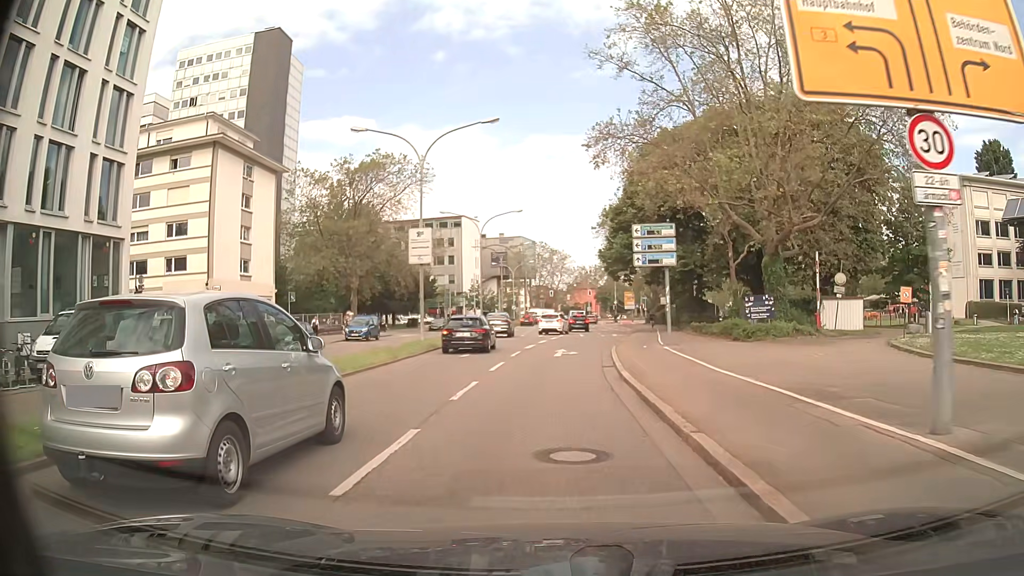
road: primary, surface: asphalt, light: Day
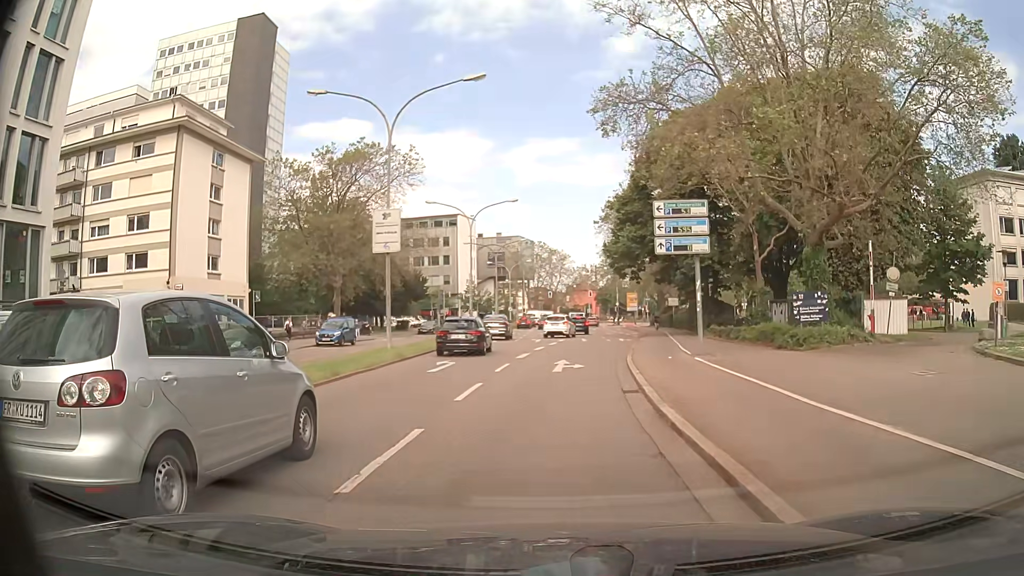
(0.0, +5.8) m; -1°
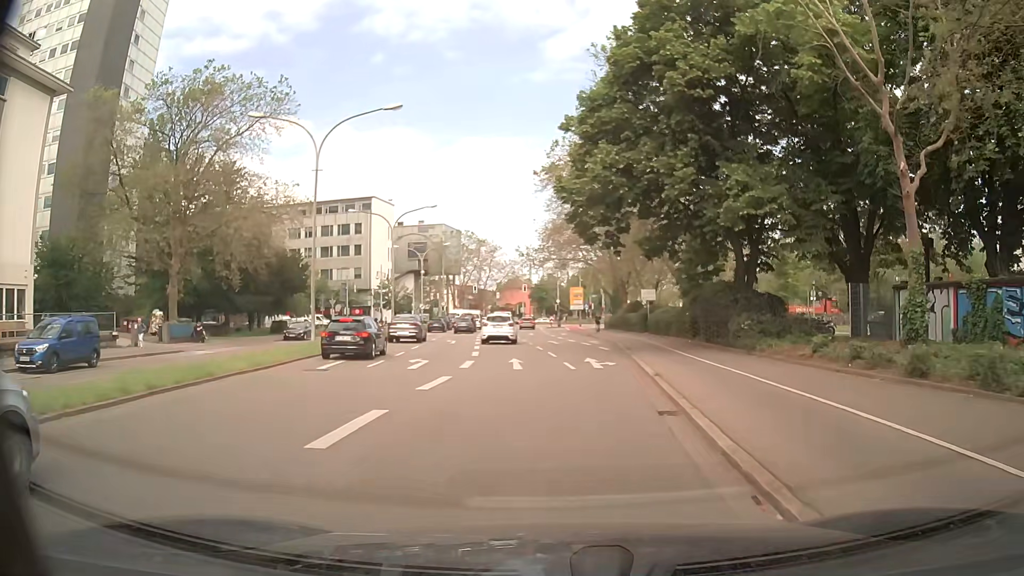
(+1.1, +22.2) m; +5°
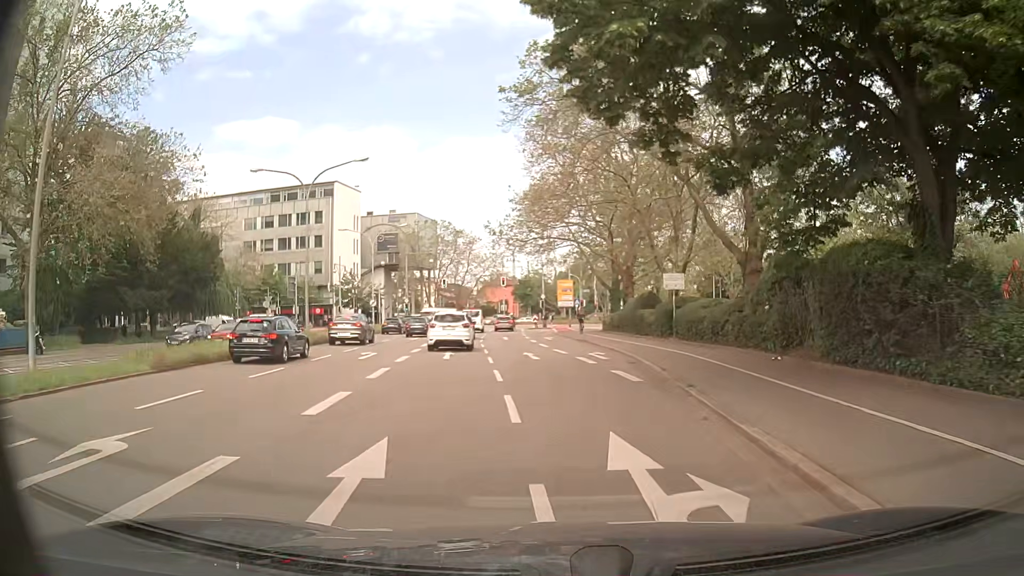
(+0.5, +15.7) m; +2°
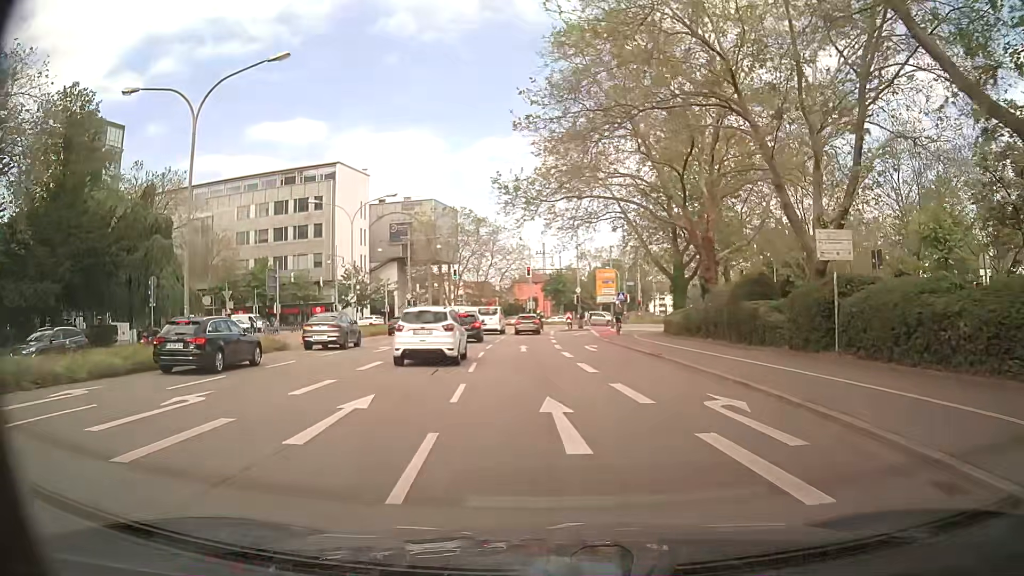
(-0.4, +15.8) m; -3°
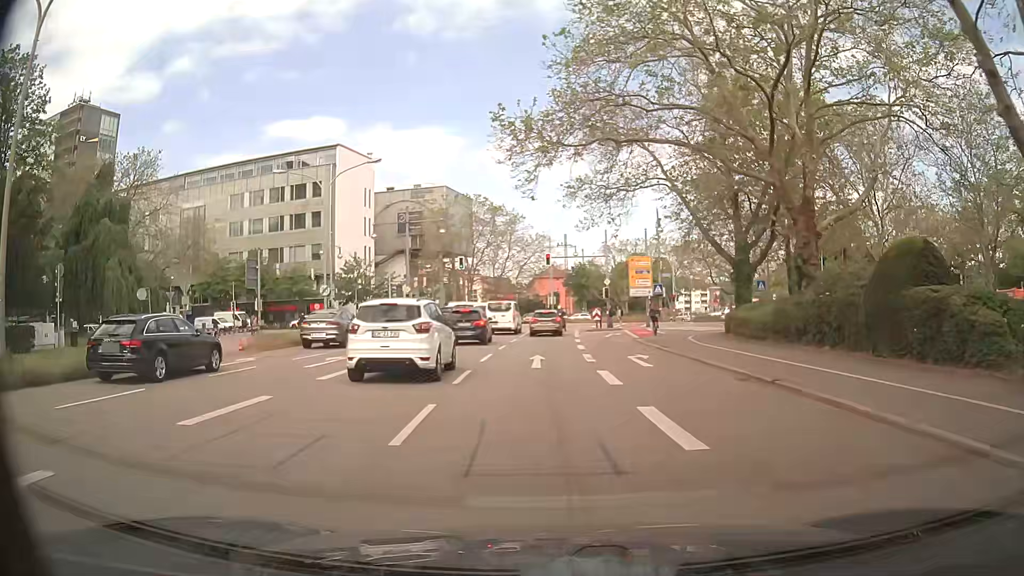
(0.0, +9.9) m; -1°
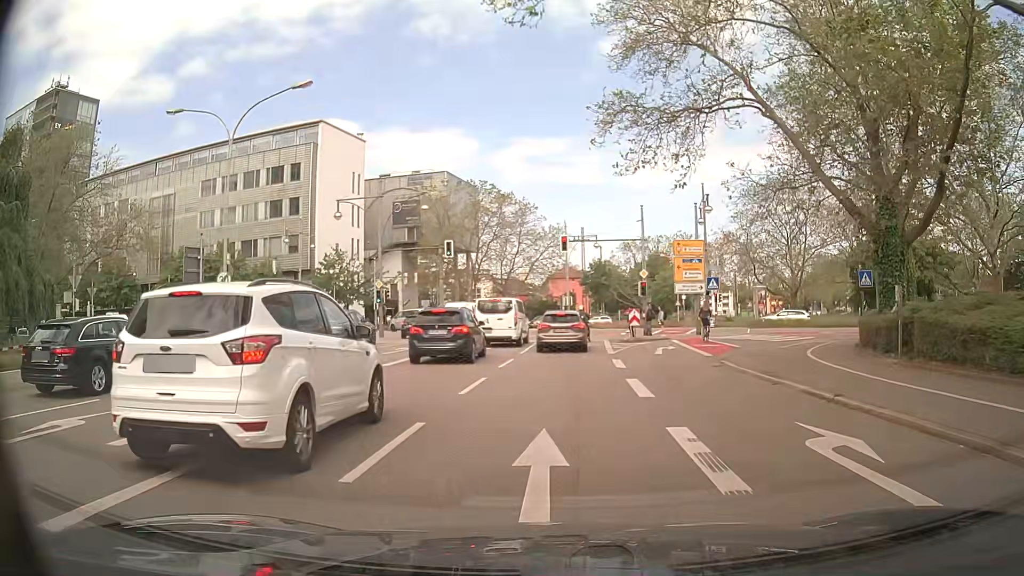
(-0.1, +13.6) m; 0°
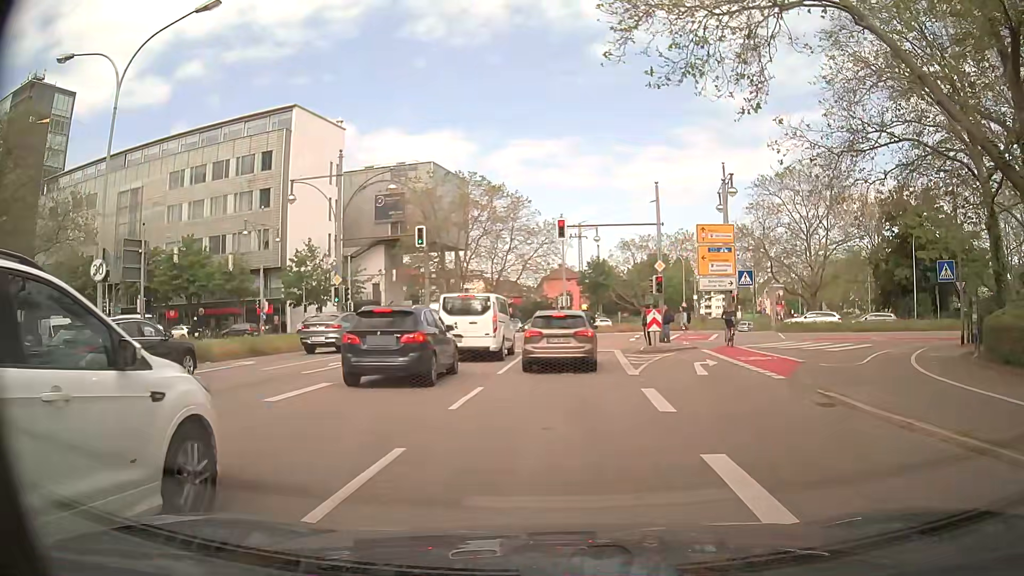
(-0.1, +7.4) m; 0°
